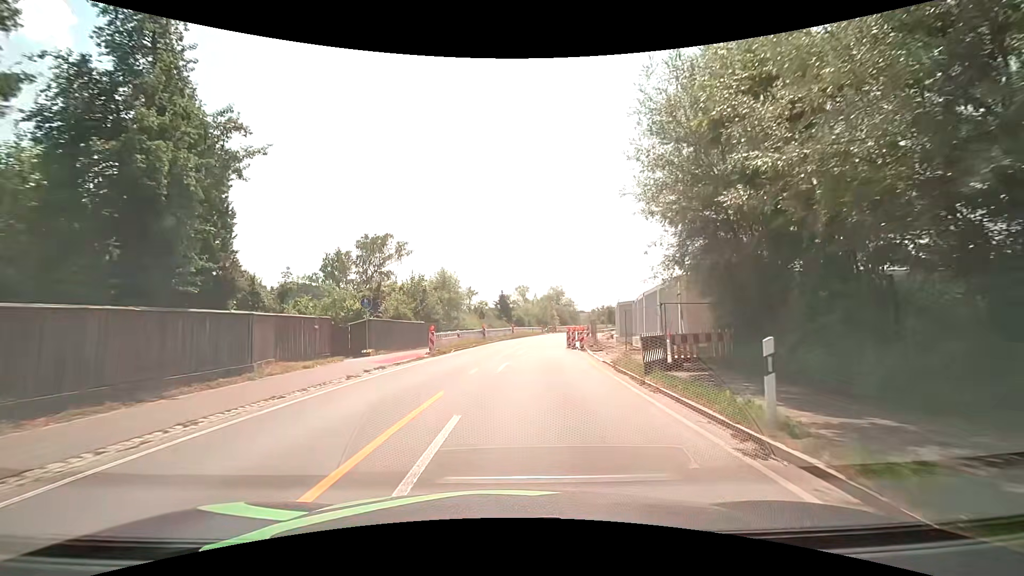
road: primary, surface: asphalt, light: Day
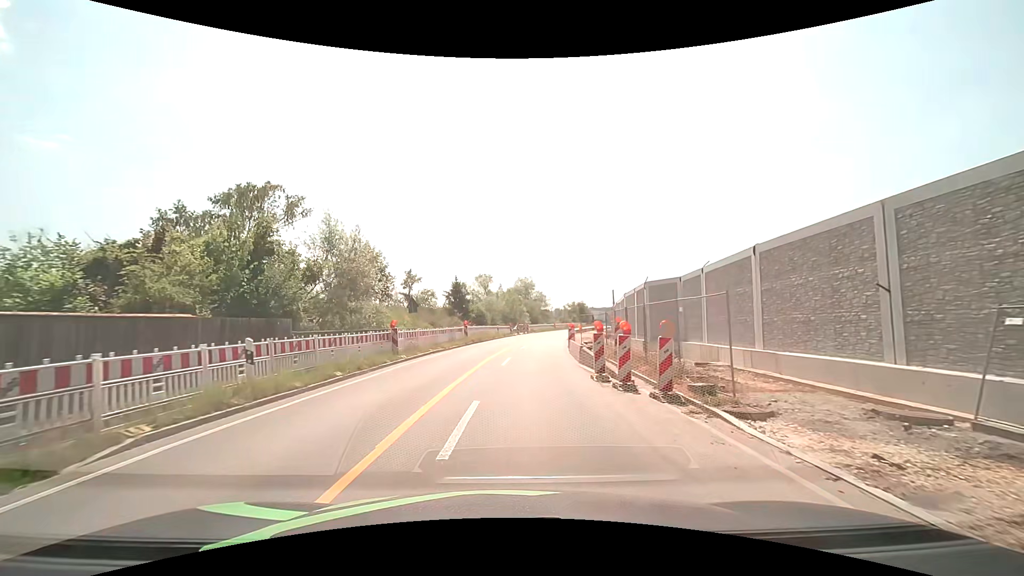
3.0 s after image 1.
(+0.9, +22.3) m; +5°
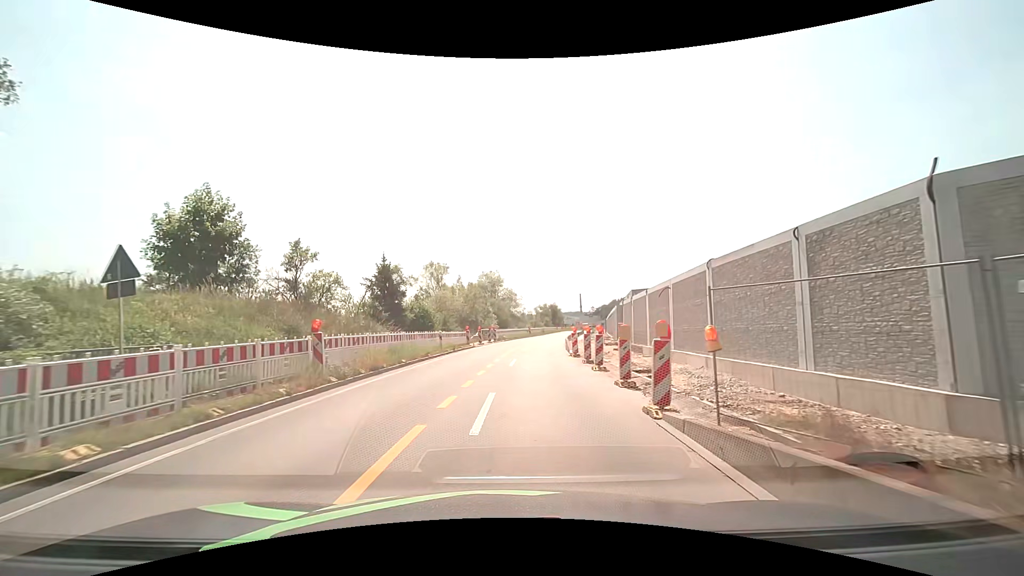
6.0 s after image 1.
(+0.5, +22.4) m; +4°
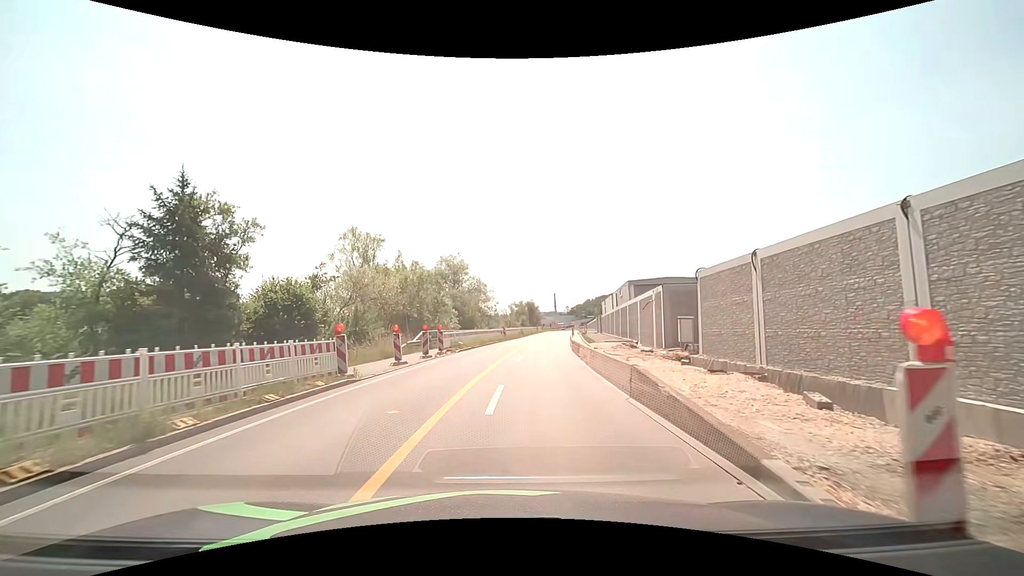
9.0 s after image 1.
(+0.7, +22.3) m; +3°
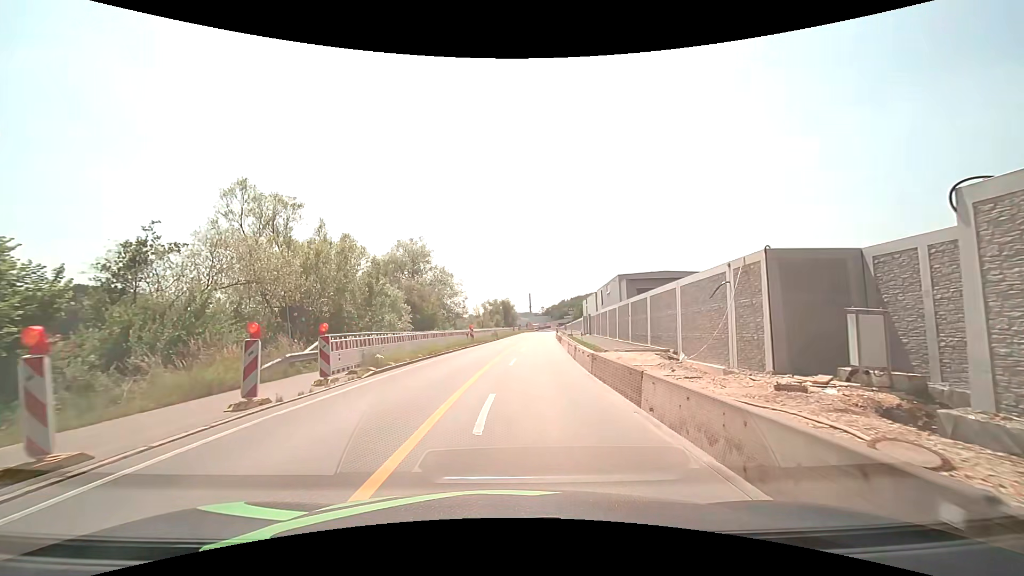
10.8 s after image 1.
(+0.3, +13.4) m; +3°
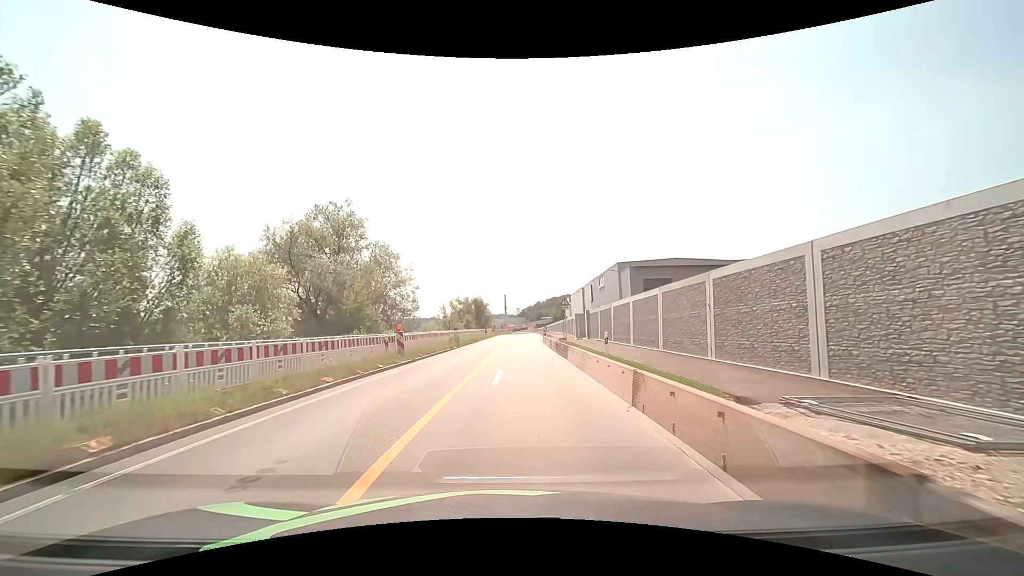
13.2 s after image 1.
(+0.5, +17.9) m; +3°
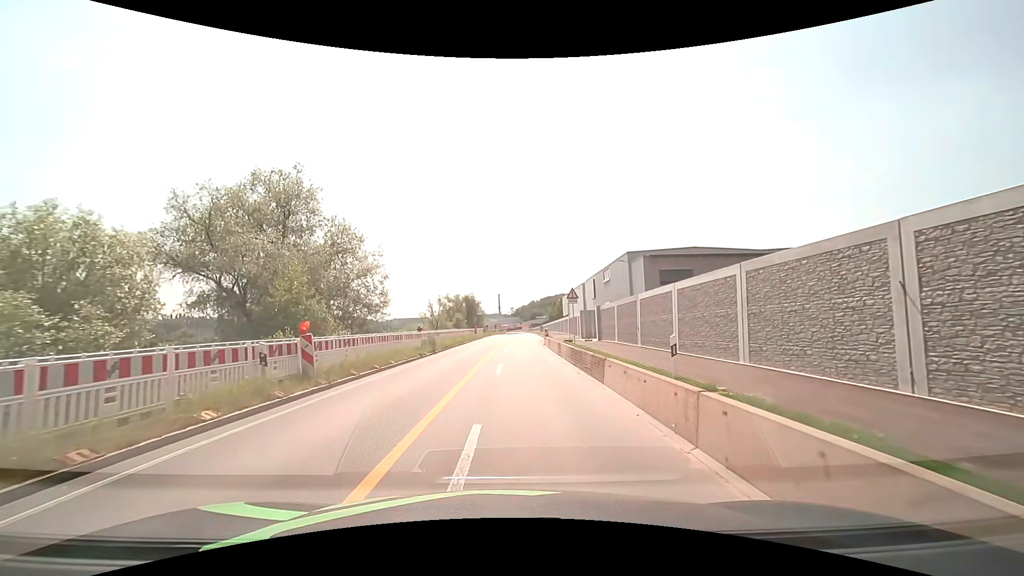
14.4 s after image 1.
(0.0, +9.0) m; 0°
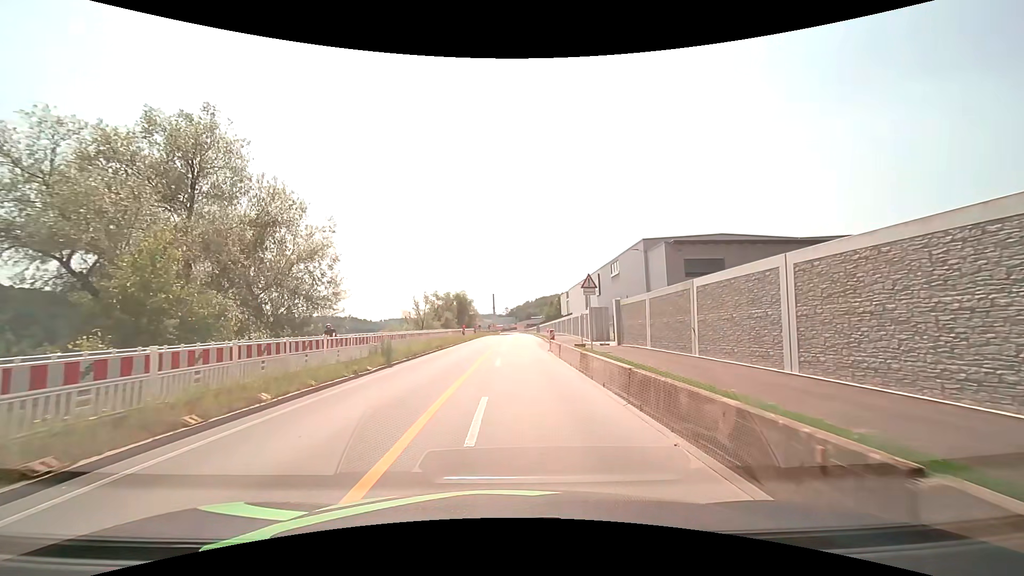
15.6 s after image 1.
(+0.1, +9.0) m; +1°
